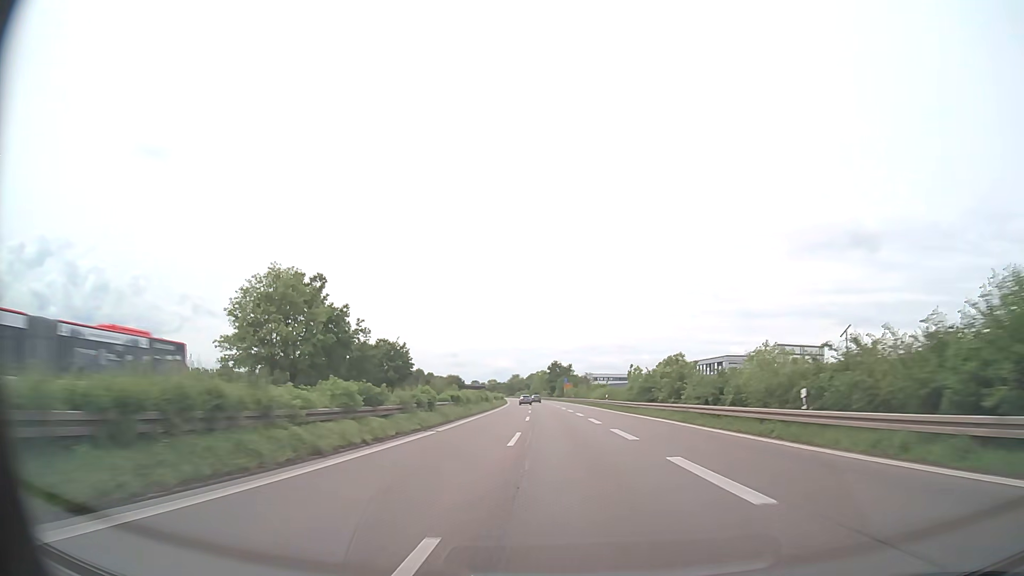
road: trunk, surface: asphalt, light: Day
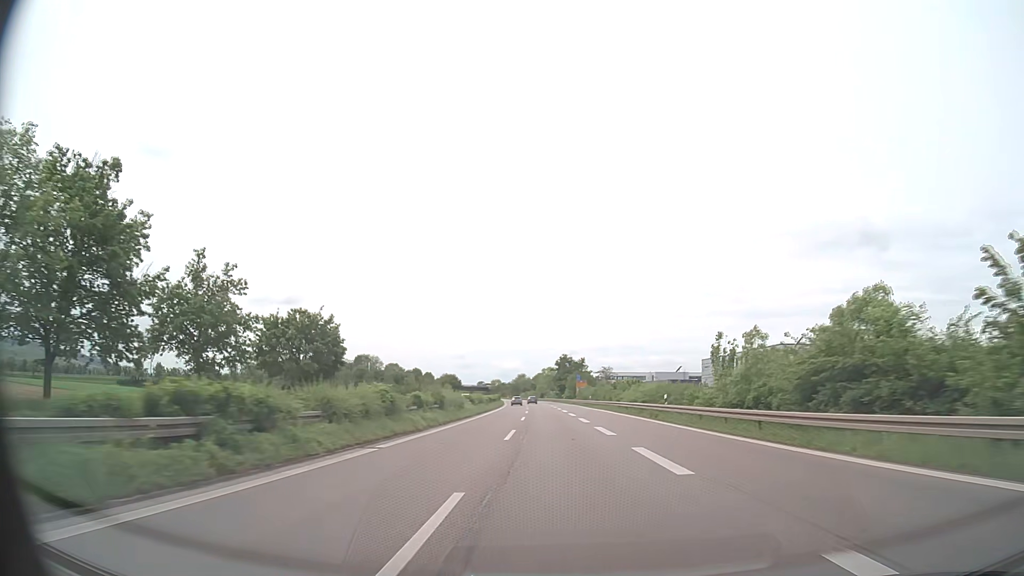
(-0.2, +32.6) m; -1°
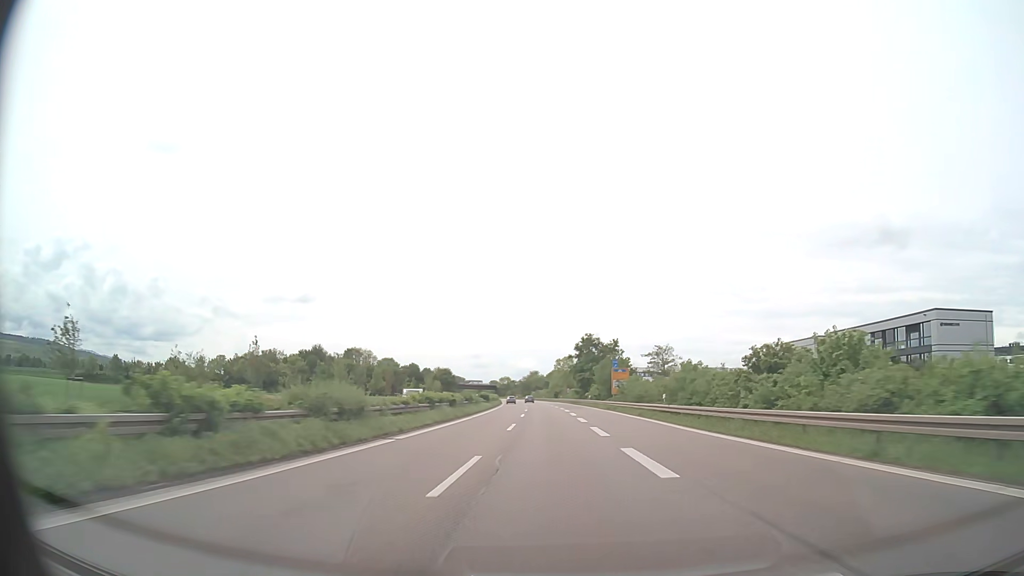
(-0.5, +48.4) m; -1°
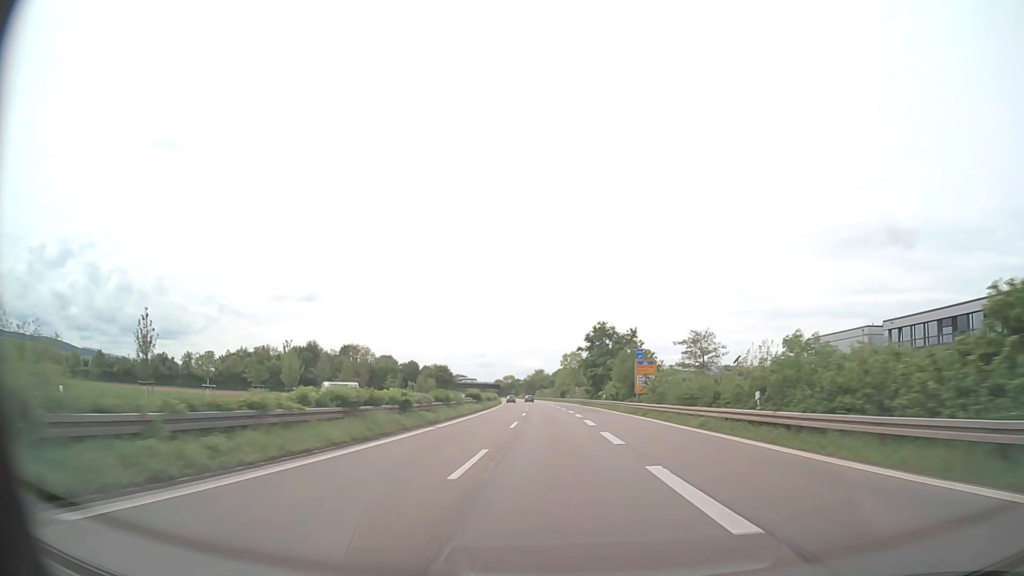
(-0.1, +16.0) m; -1°
